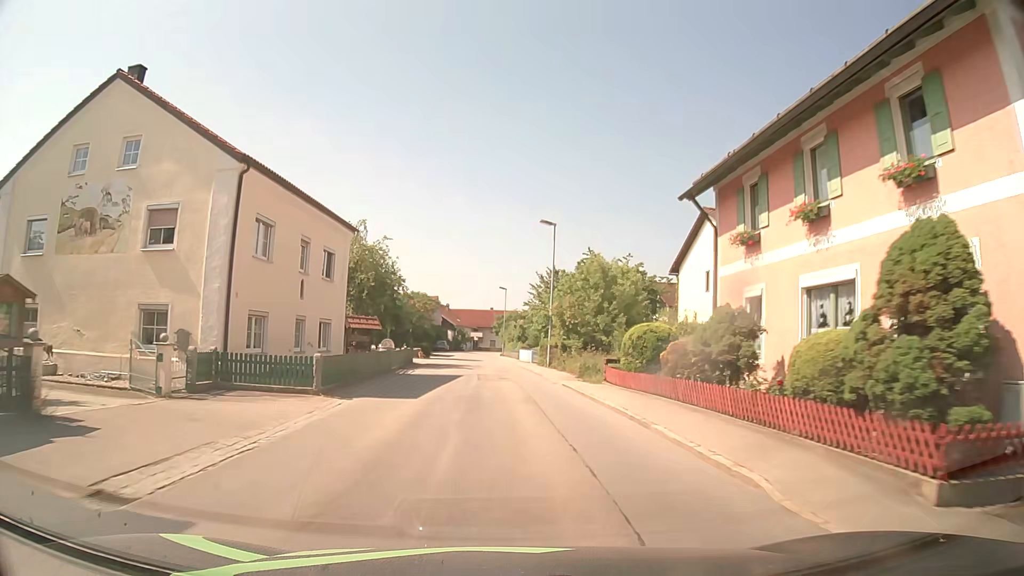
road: tertiary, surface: asphalt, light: Day
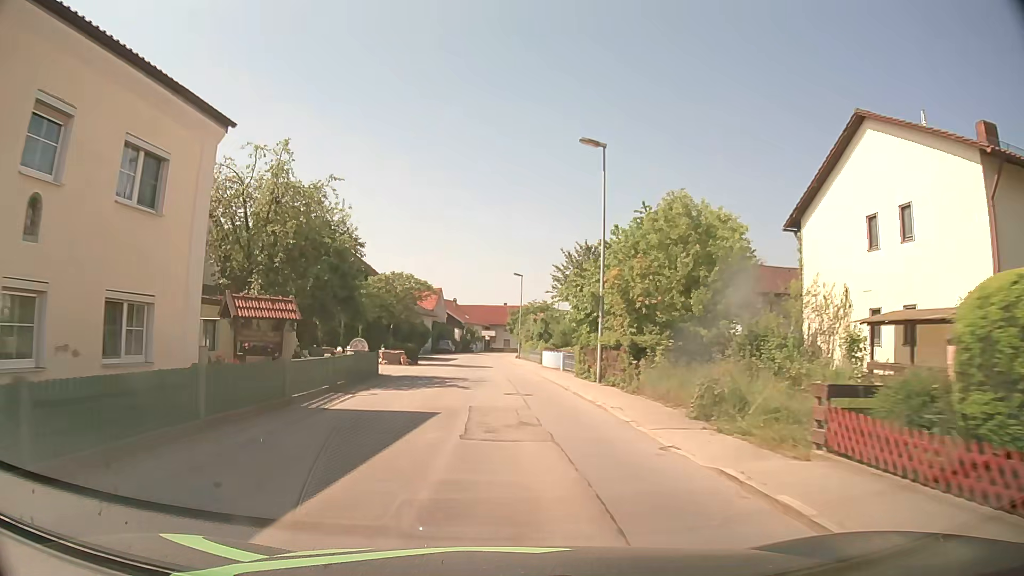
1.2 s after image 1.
(-0.1, +15.3) m; -1°
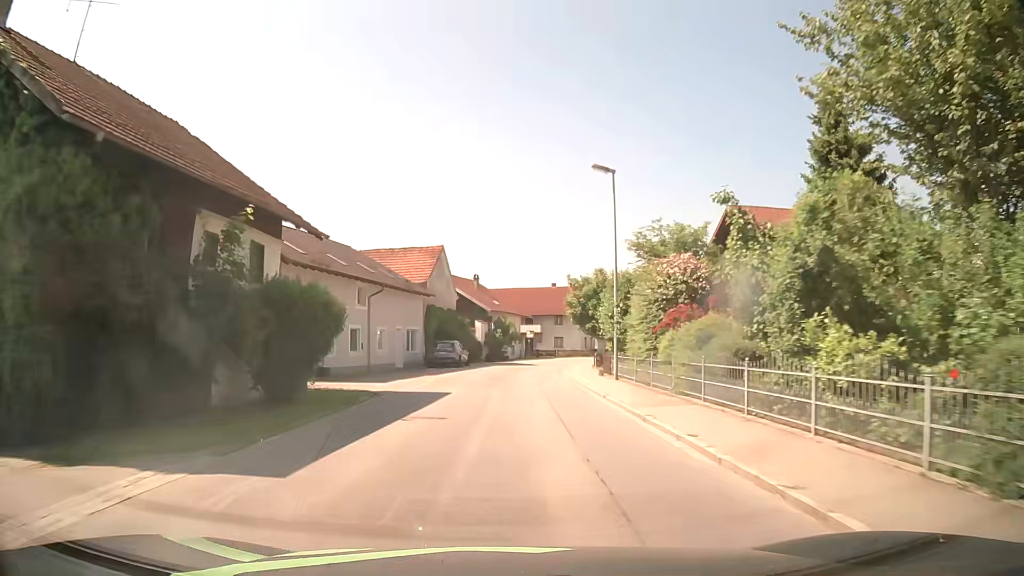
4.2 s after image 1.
(-1.2, +39.4) m; -3°
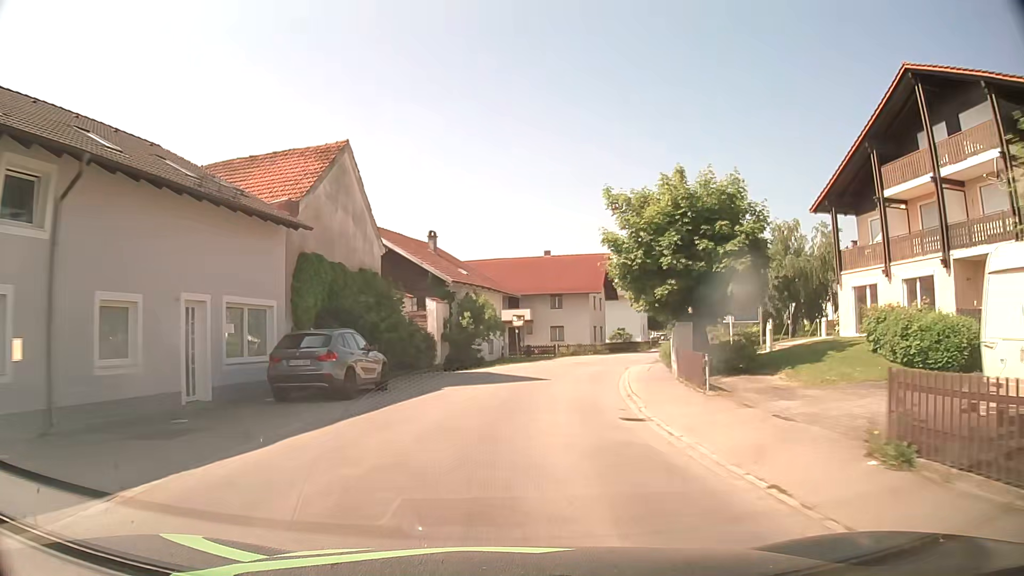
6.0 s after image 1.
(+0.1, +24.3) m; +2°
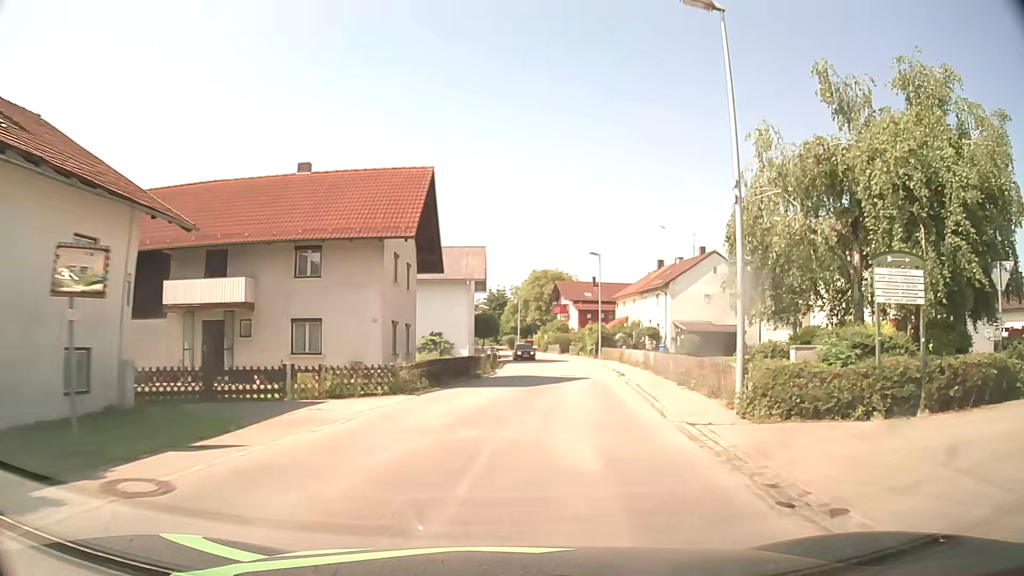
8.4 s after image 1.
(+3.4, +30.9) m; +17°
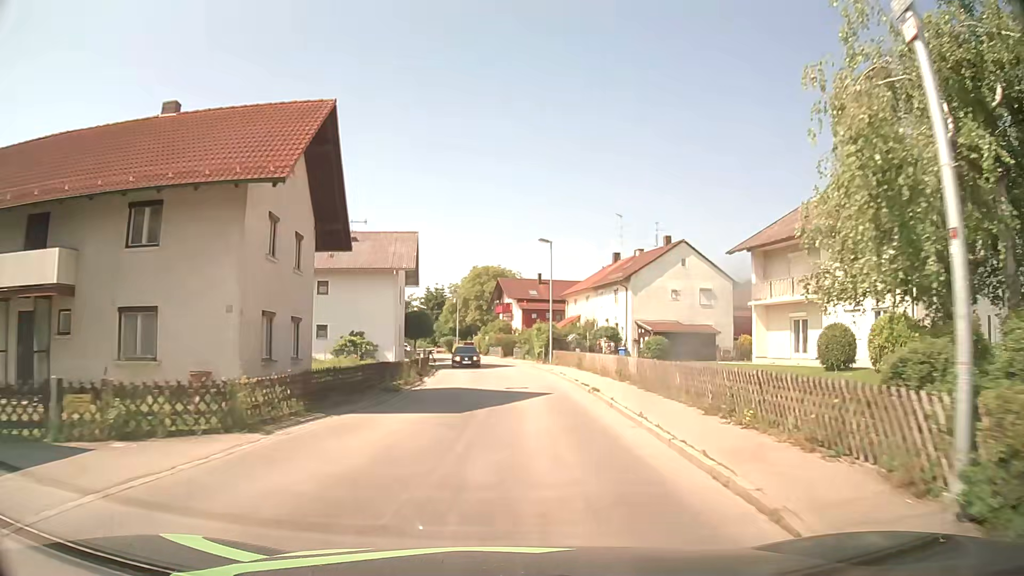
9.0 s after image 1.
(+0.3, +7.9) m; +5°
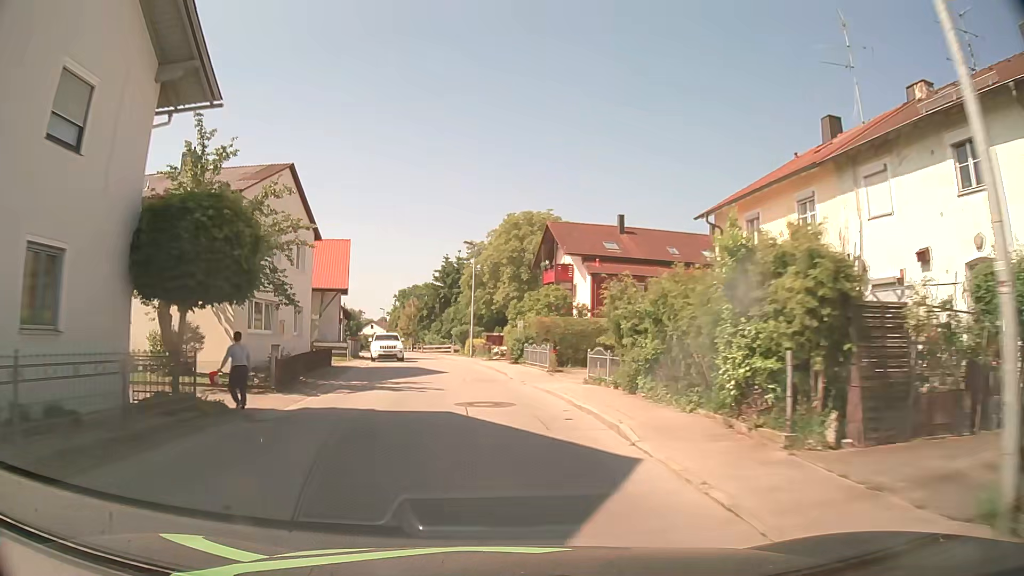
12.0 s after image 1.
(+0.3, +40.2) m; -4°
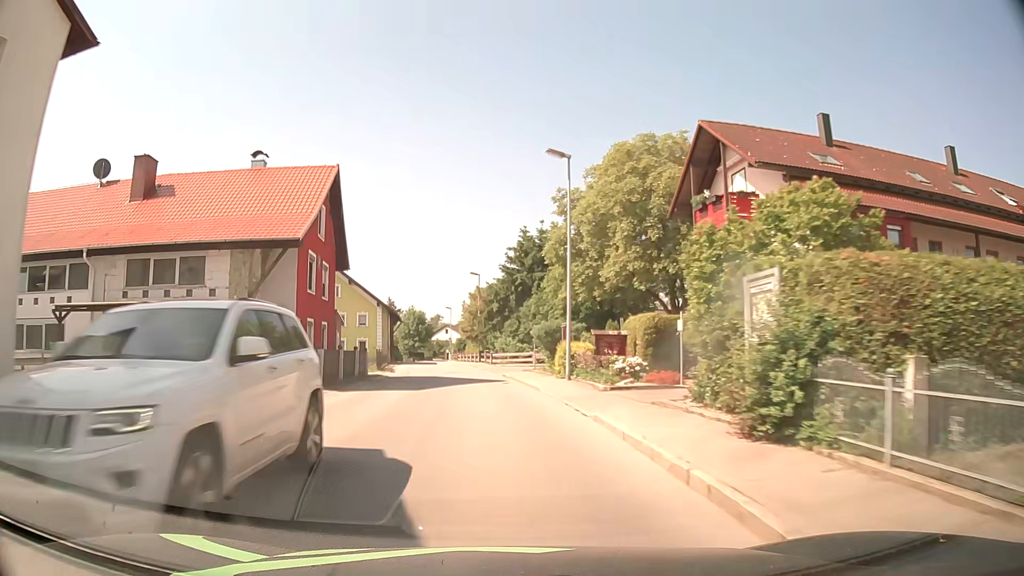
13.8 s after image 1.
(-1.5, +24.1) m; -7°
(0, +10) (-1, +20) (-2, +30) (-3, +40) (-4, +50) (-6, +60) (-7, +70) (-9, +79) (-11, +89) (-12, +99) m
